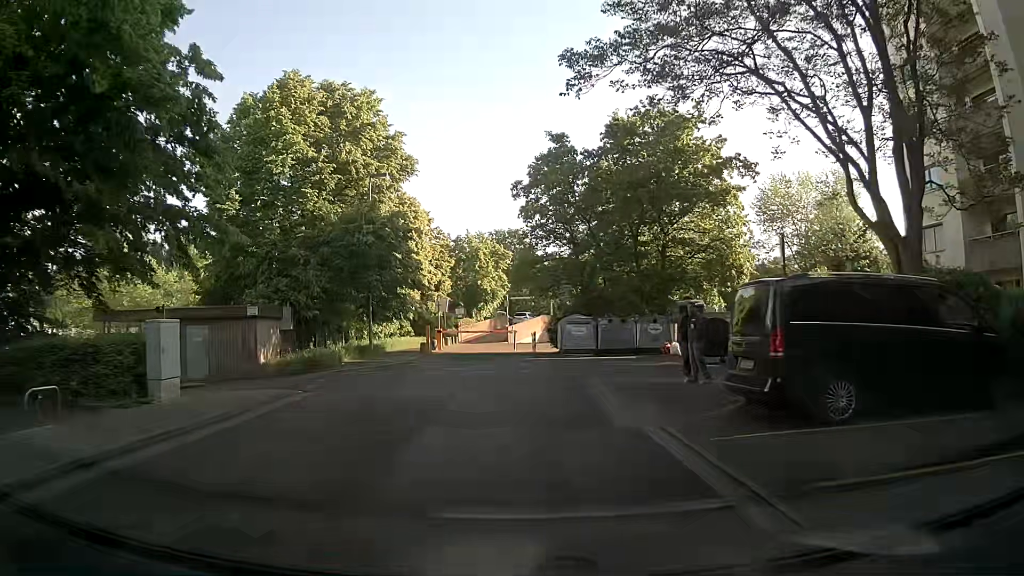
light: Day
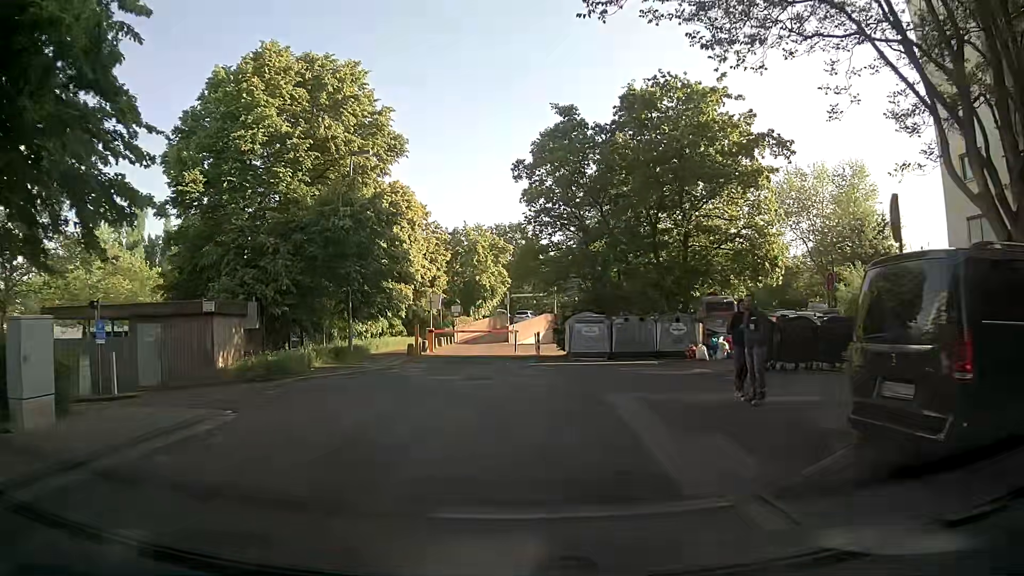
(0.0, +3.8) m; 0°
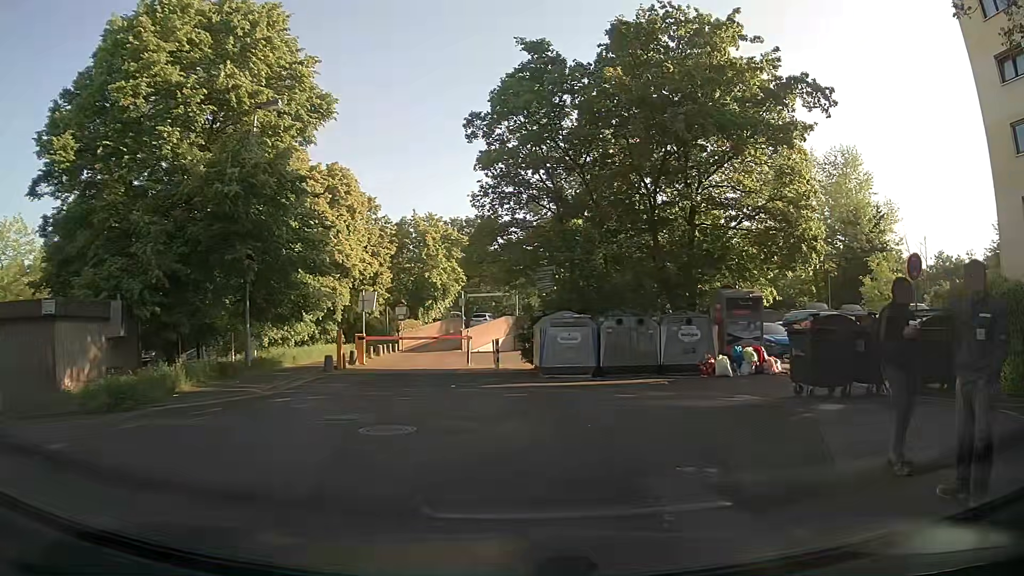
(0.0, +6.5) m; +1°
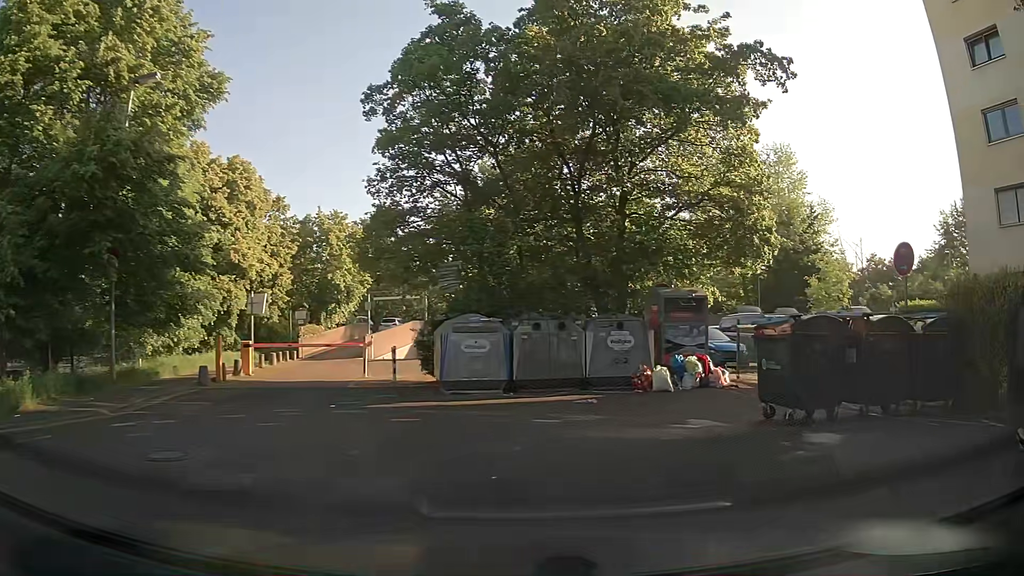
(+0.3, +2.8) m; +7°
